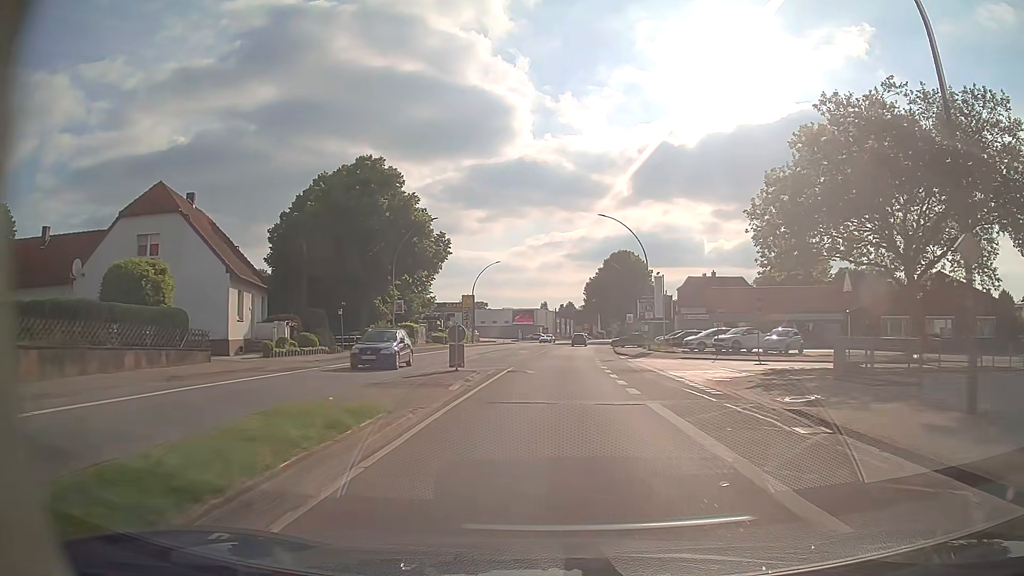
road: primary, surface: asphalt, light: Day
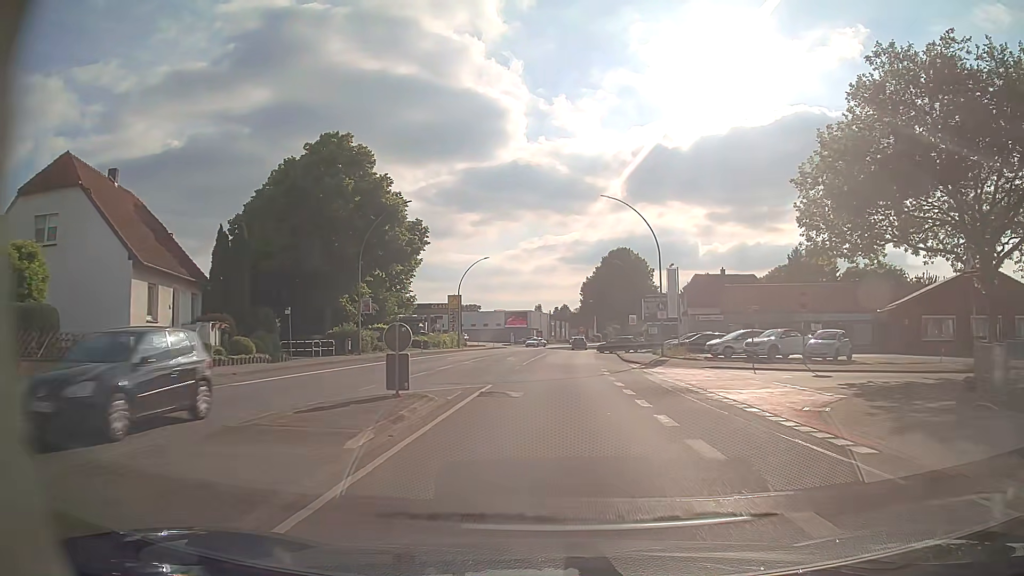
(0.0, +8.0) m; 0°
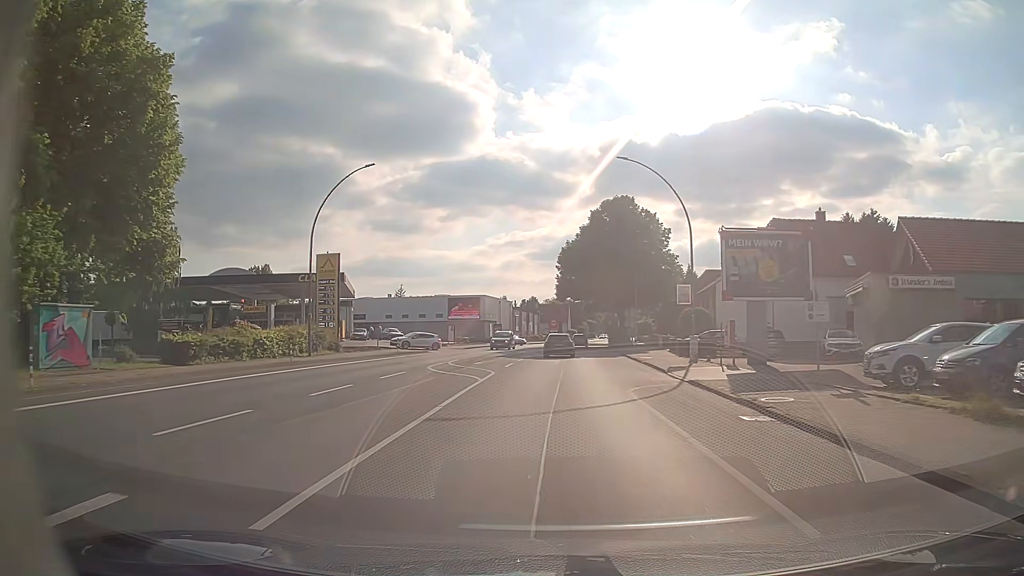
(+1.2, +39.7) m; +3°
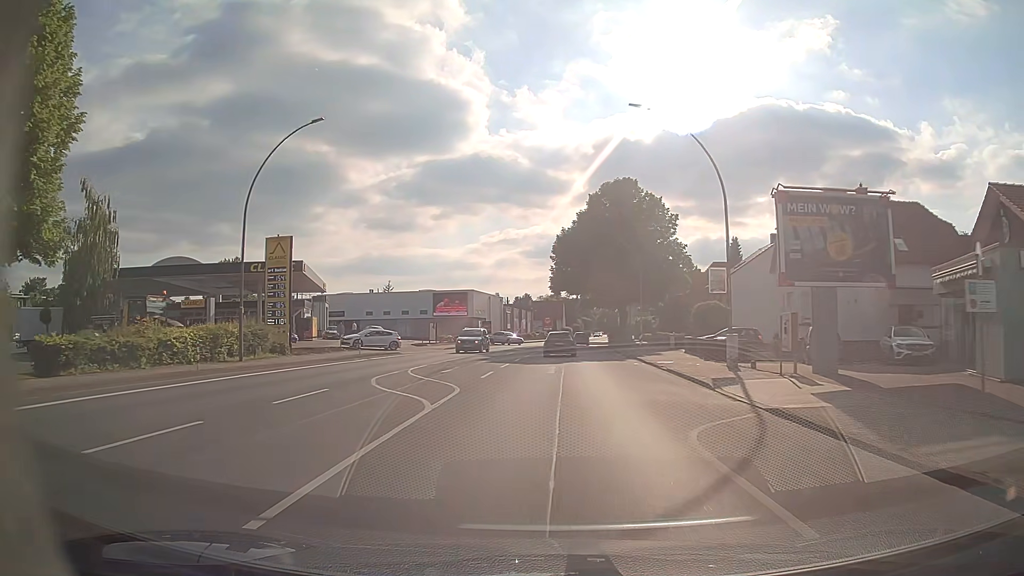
(+0.1, +7.7) m; +1°
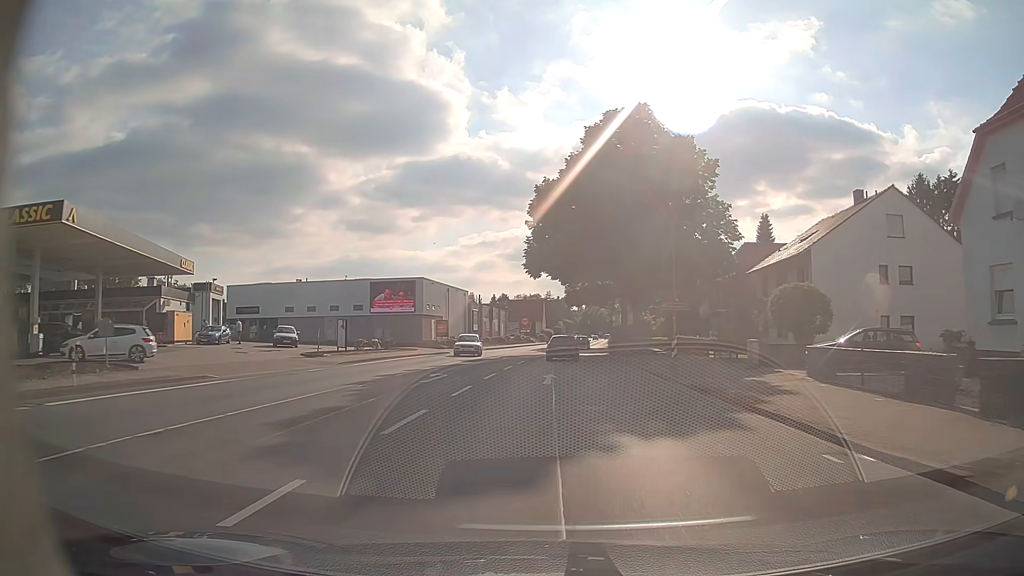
(+0.3, +22.9) m; +2°
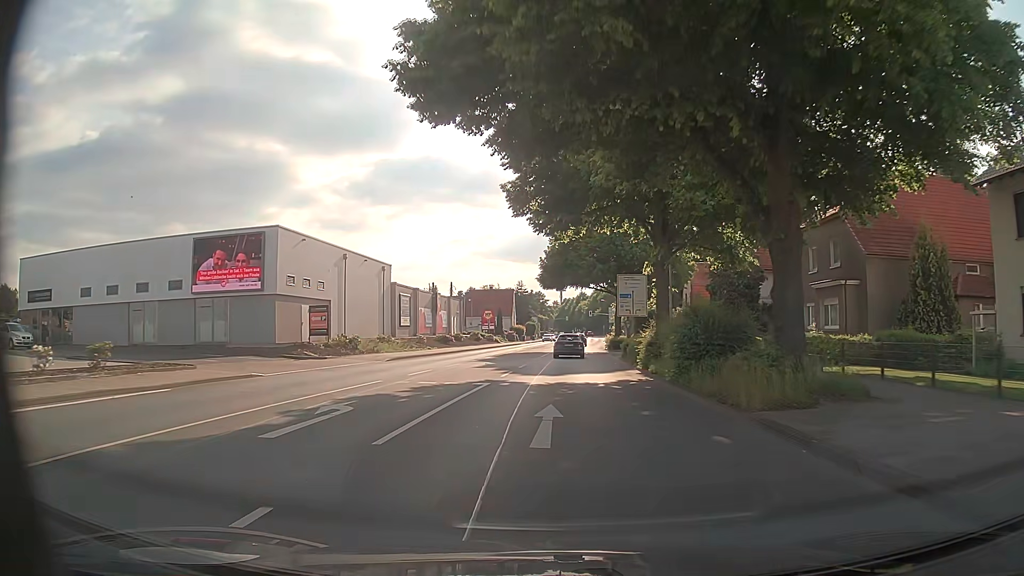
(+0.4, +31.2) m; +2°
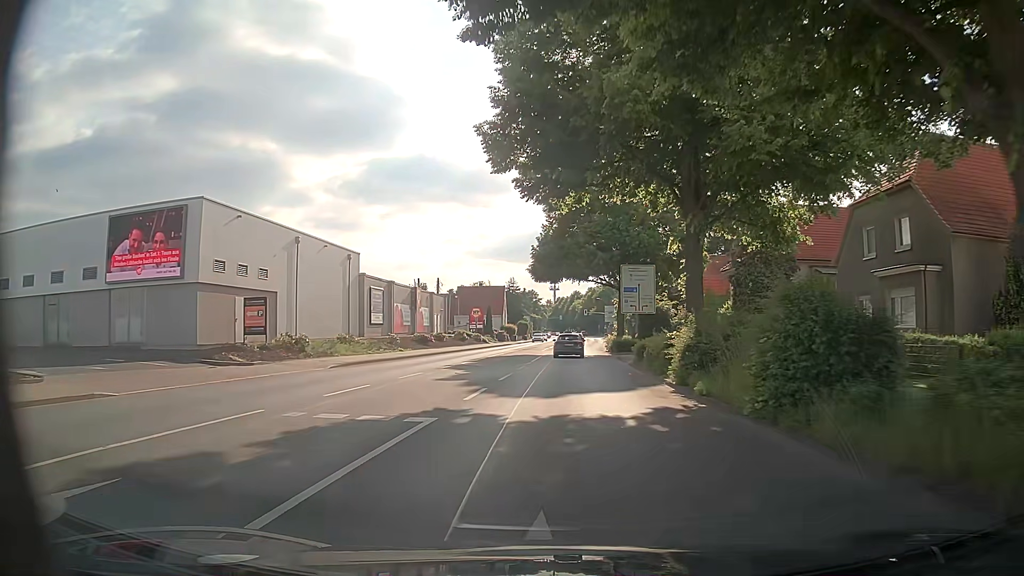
(0.0, +7.9) m; 0°
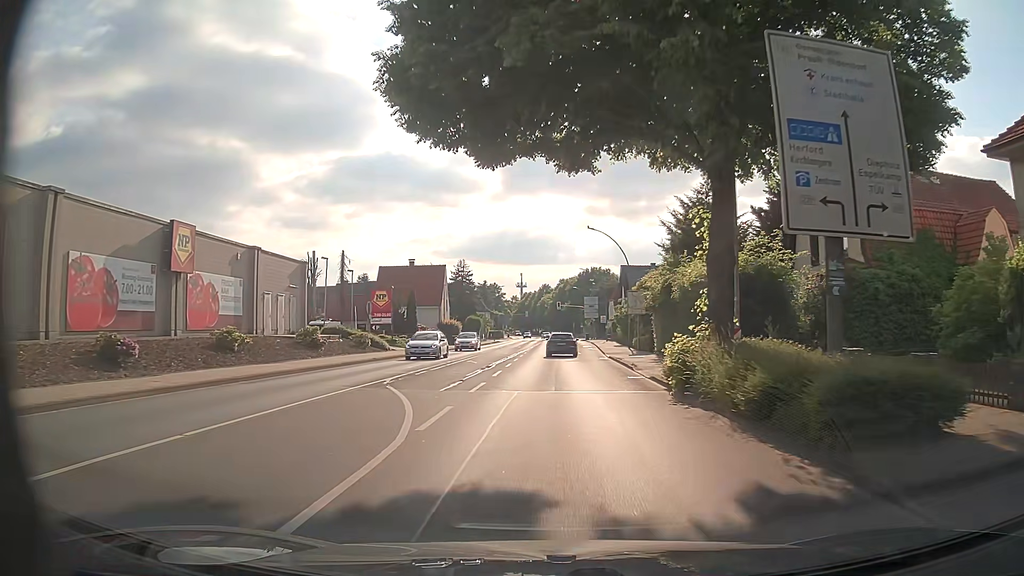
(+1.5, +39.5) m; +4°
(0, +10) (0, +20) (0, +30) (0, +40) (0, +50) (0, +60) (0, +70) (0, +80) (0, +90) (0, +100) m
